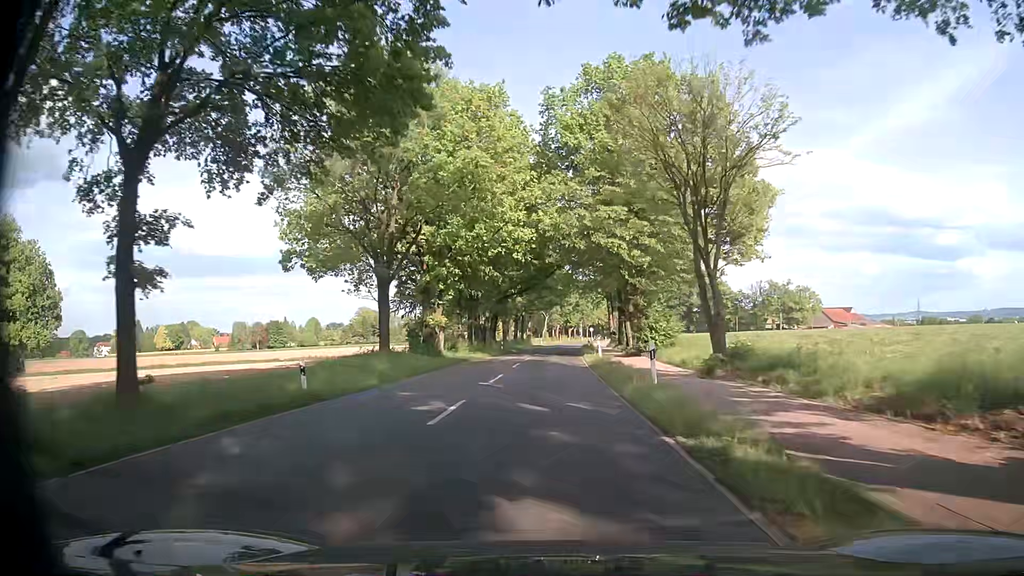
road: tertiary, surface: asphalt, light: Day
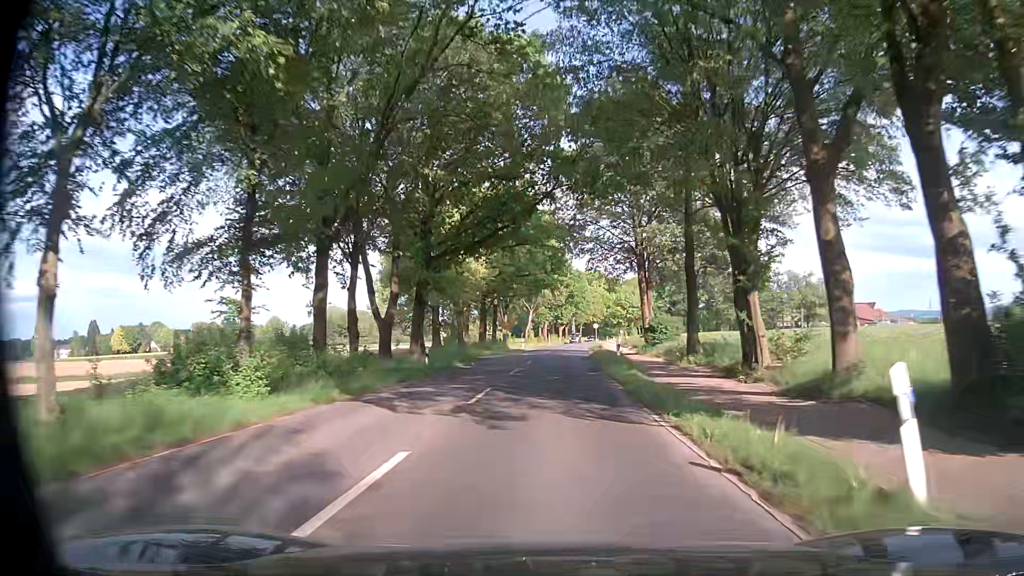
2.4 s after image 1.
(+0.6, +36.3) m; +1°
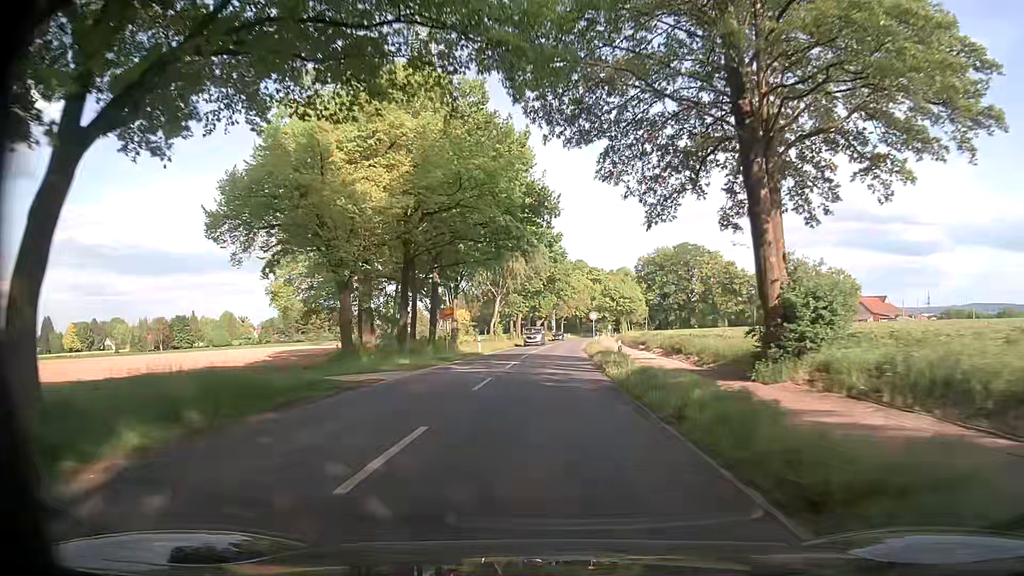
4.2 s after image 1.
(+0.6, +28.2) m; +2°
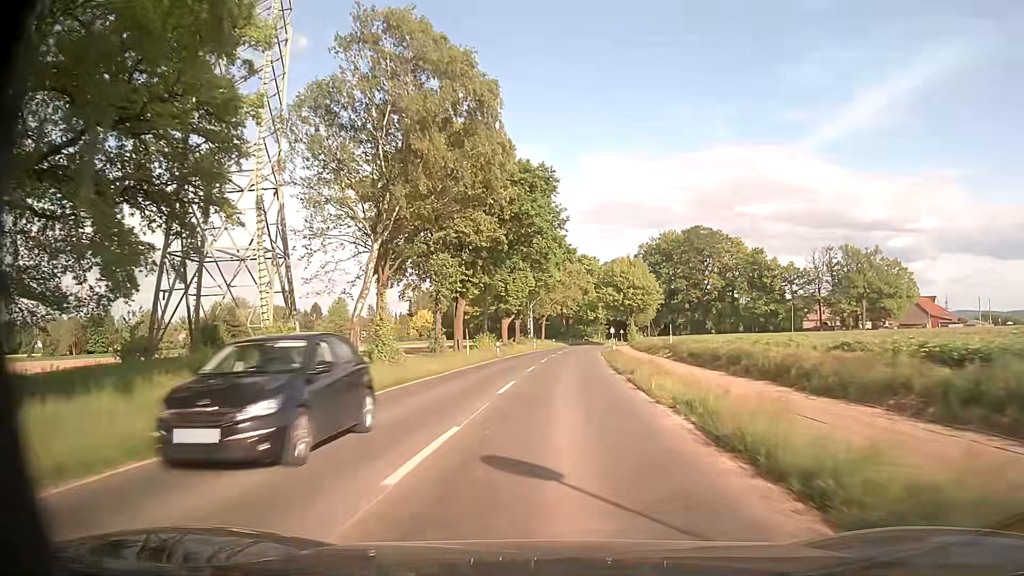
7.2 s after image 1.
(+1.1, +49.4) m; +2°
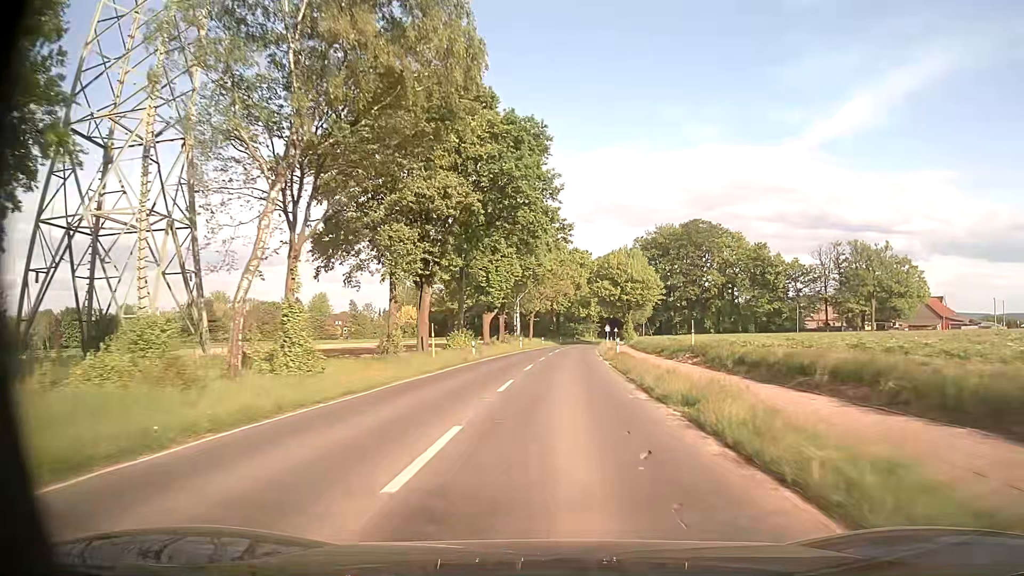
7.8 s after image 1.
(0.0, +10.4) m; +1°
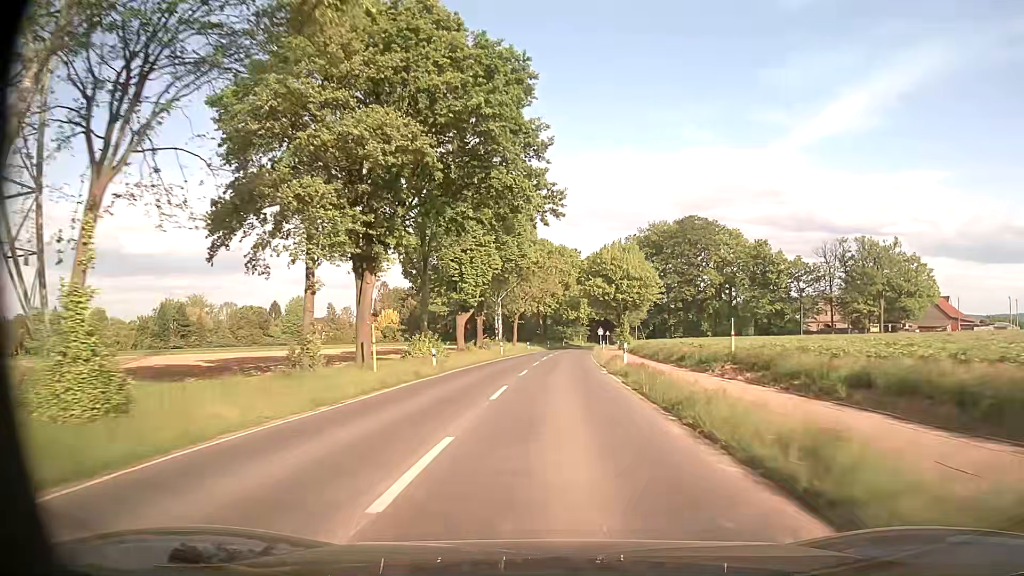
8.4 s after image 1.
(+0.1, +10.5) m; +1°
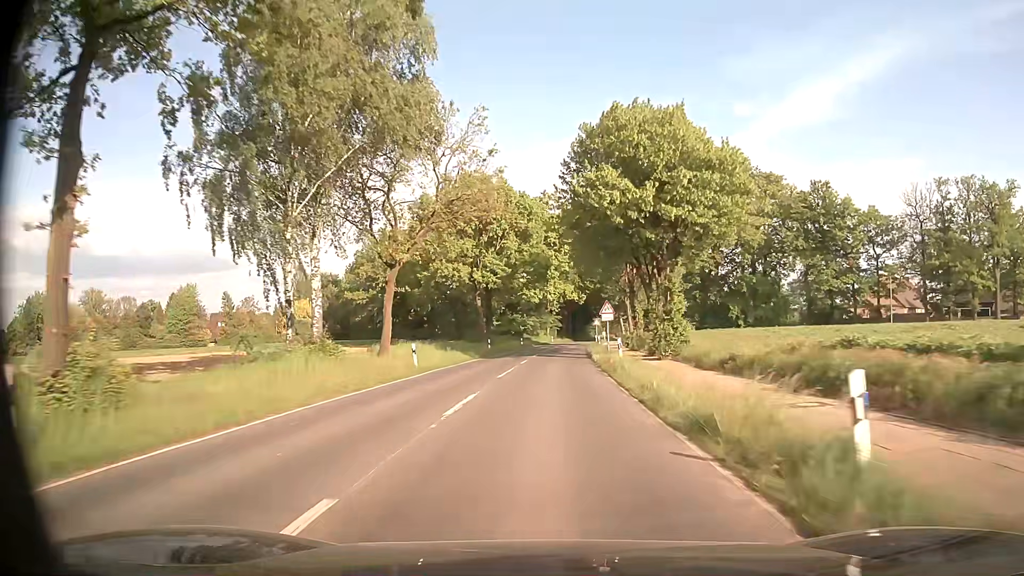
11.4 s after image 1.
(+1.8, +53.6) m; +3°
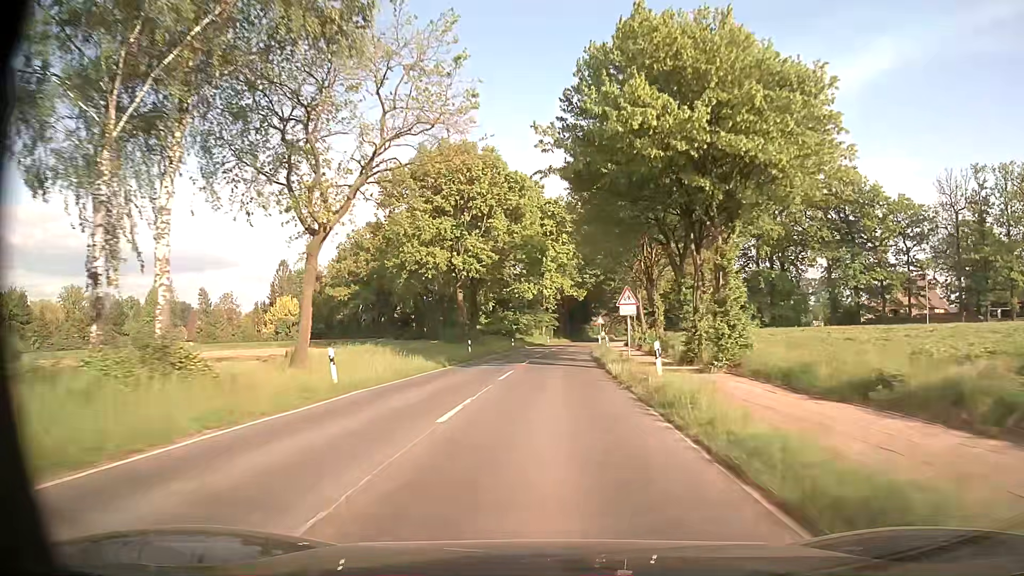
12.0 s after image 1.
(0.0, +10.9) m; 0°
(0, +10) (0, +20) (0, +30) (+1, +40) (+1, +50) (+2, +60) (+2, +70) (+3, +80) (+4, +90) (+5, +100) m
